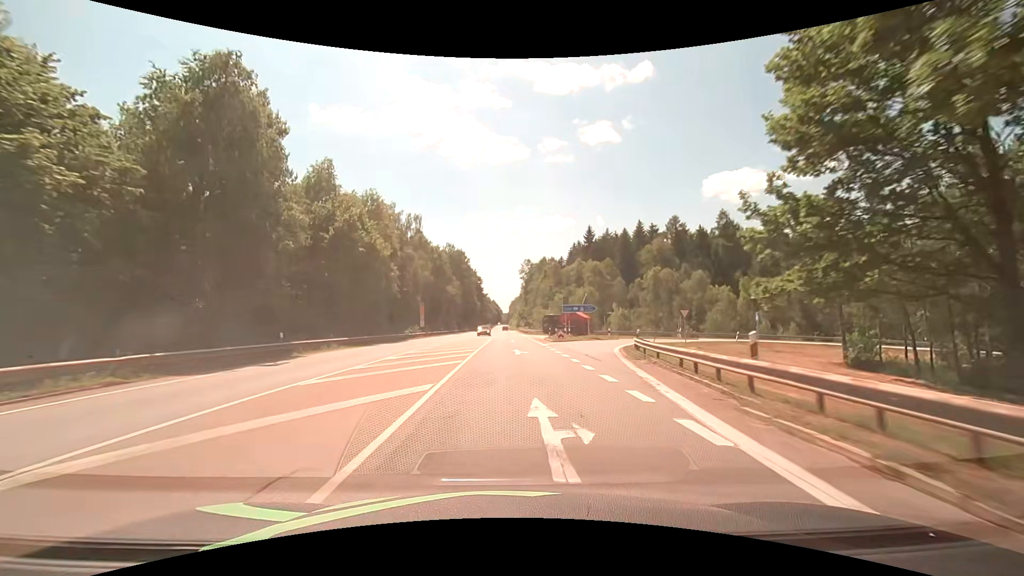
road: secondary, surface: asphalt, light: Day
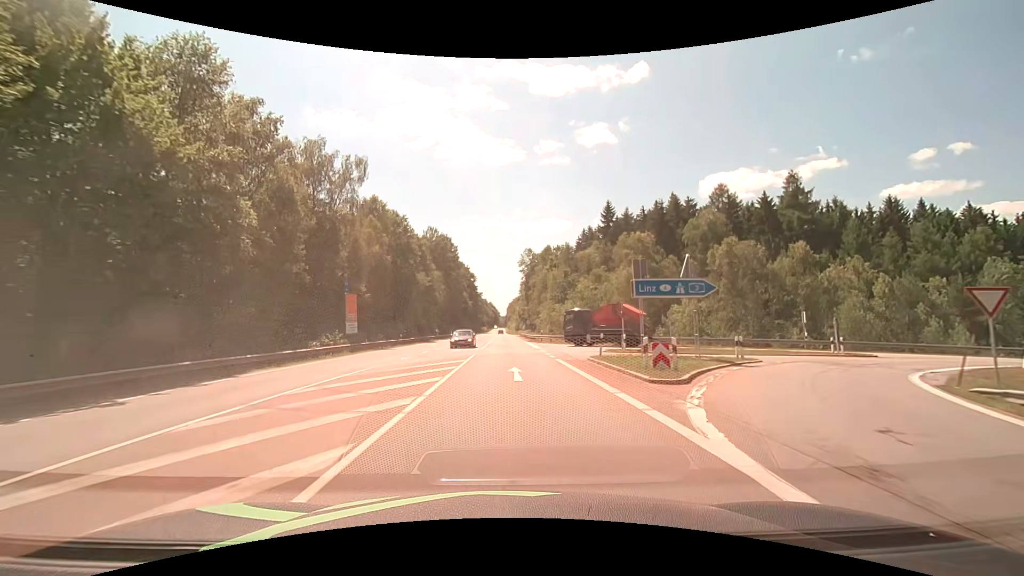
(+0.1, +29.1) m; 0°
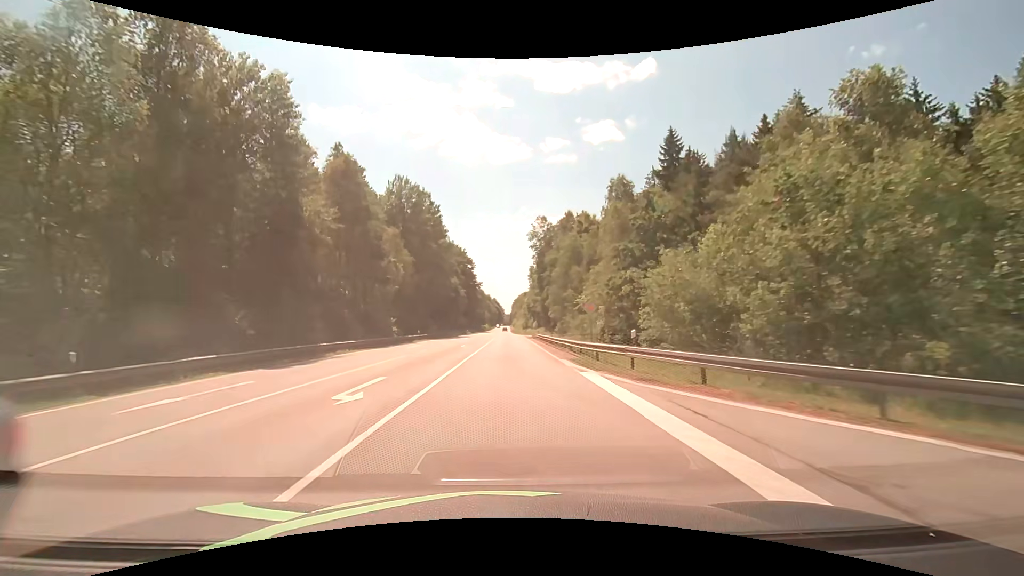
(-0.1, +38.7) m; -1°
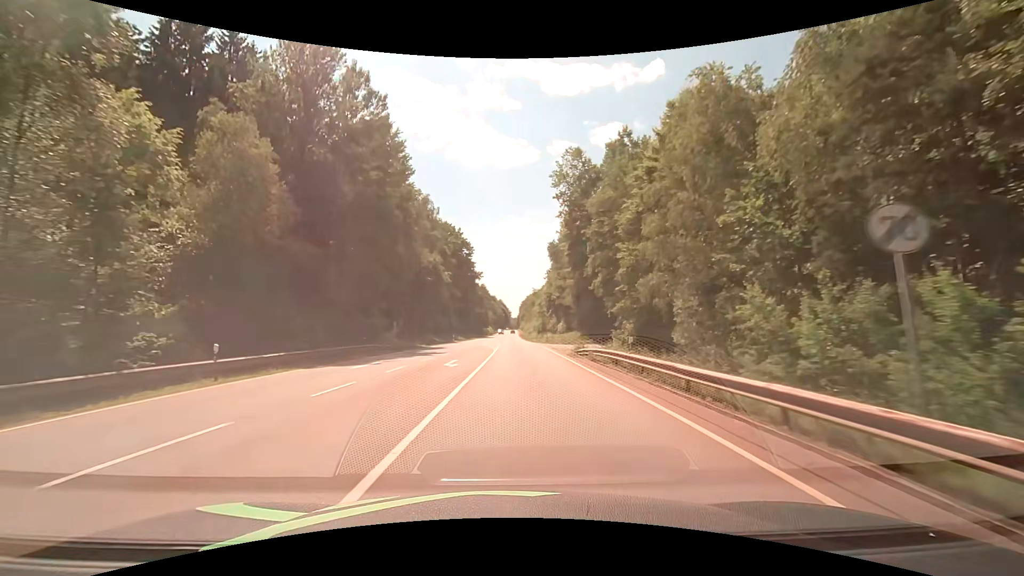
(-0.5, +40.6) m; -1°
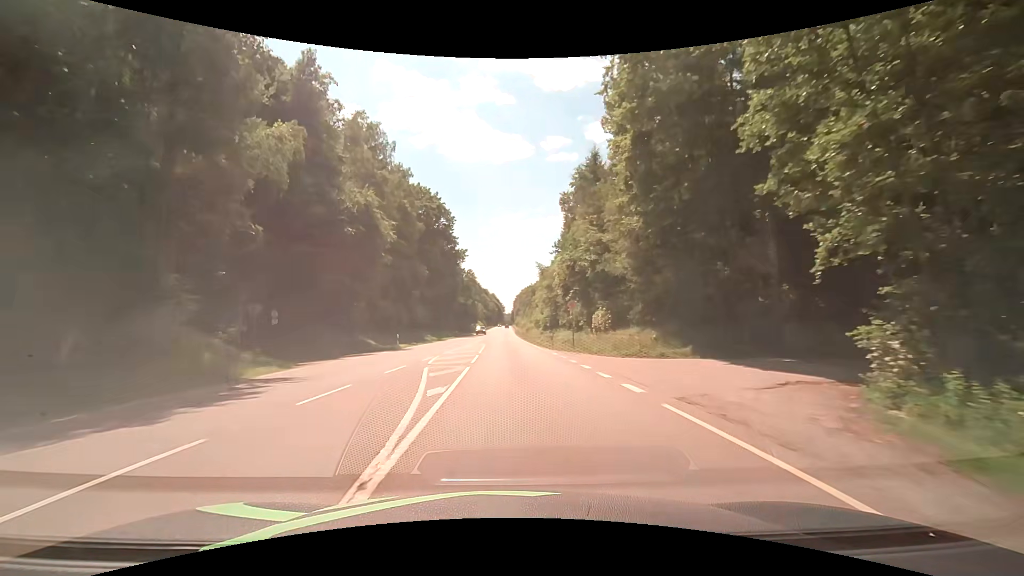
(+0.1, +31.9) m; 0°
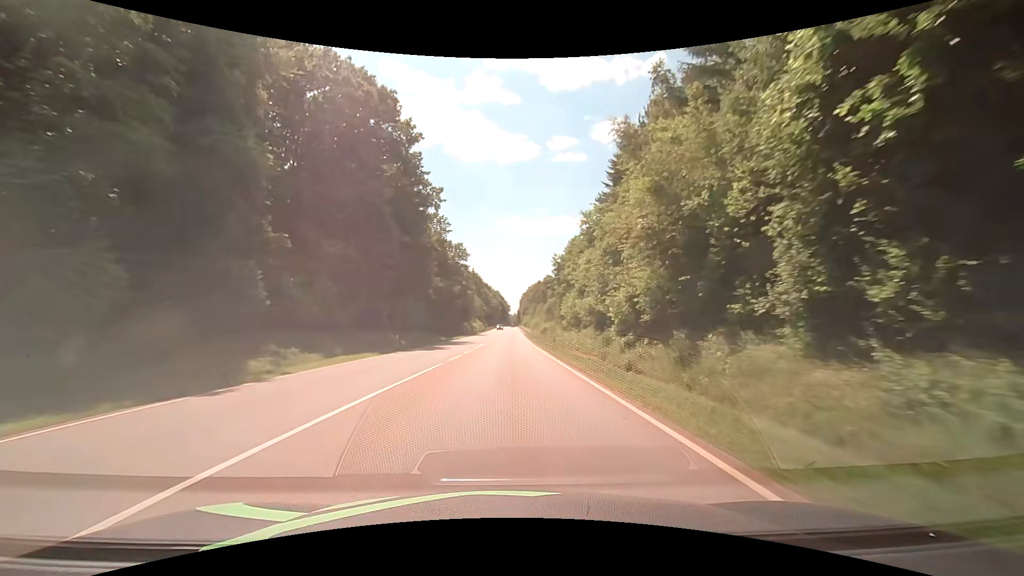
(-0.1, +44.2) m; 0°
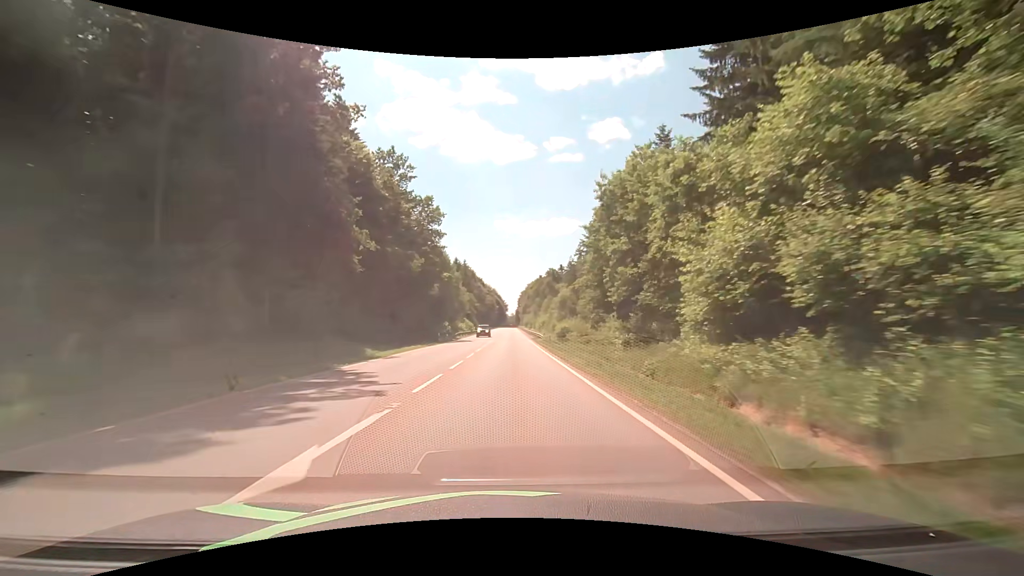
(-0.2, +34.3) m; 0°
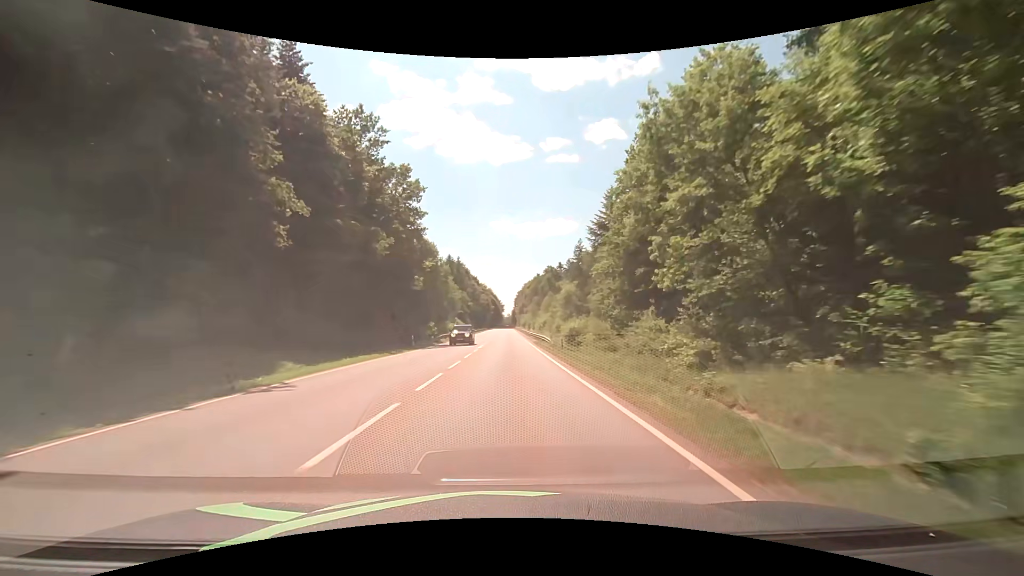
(0.0, +11.6) m; +1°
(0, +10) (0, +20) (0, +30) (0, +40) (0, +50) (-1, +60) (-1, +70) (-1, +80) (-1, +90) (-1, +100) m
